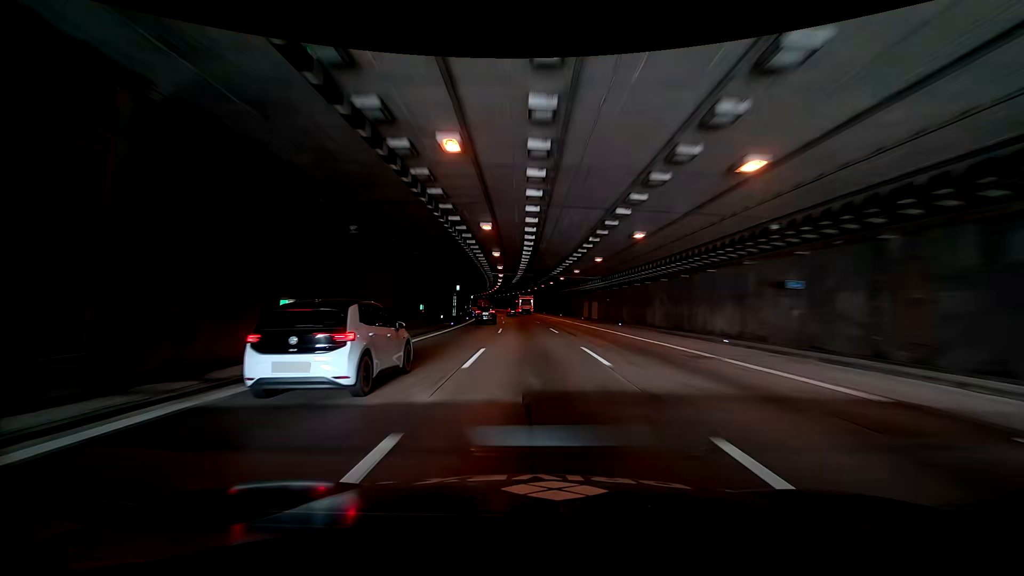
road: motorway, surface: asphalt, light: Day
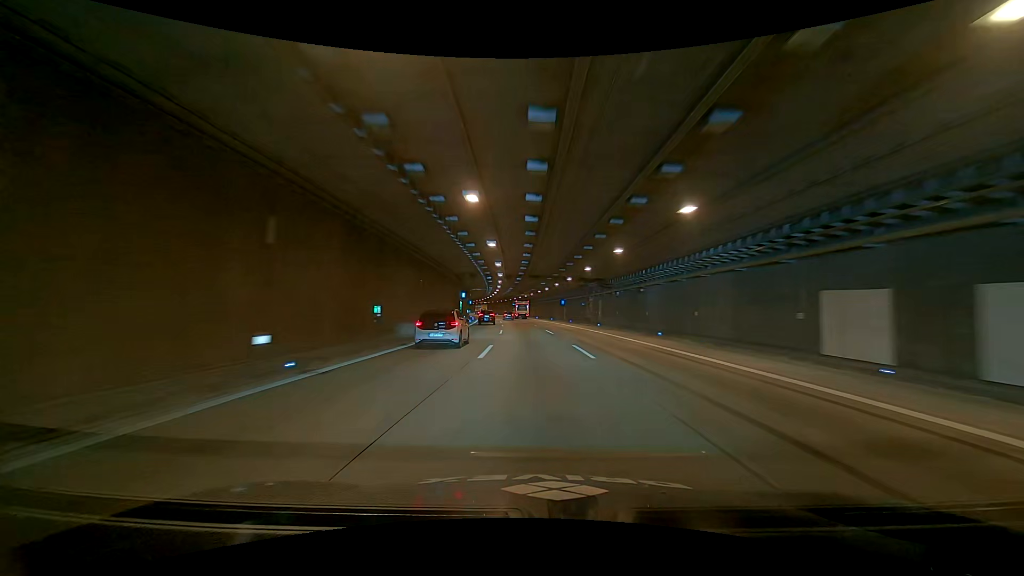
(-1.9, +51.0) m; -2°
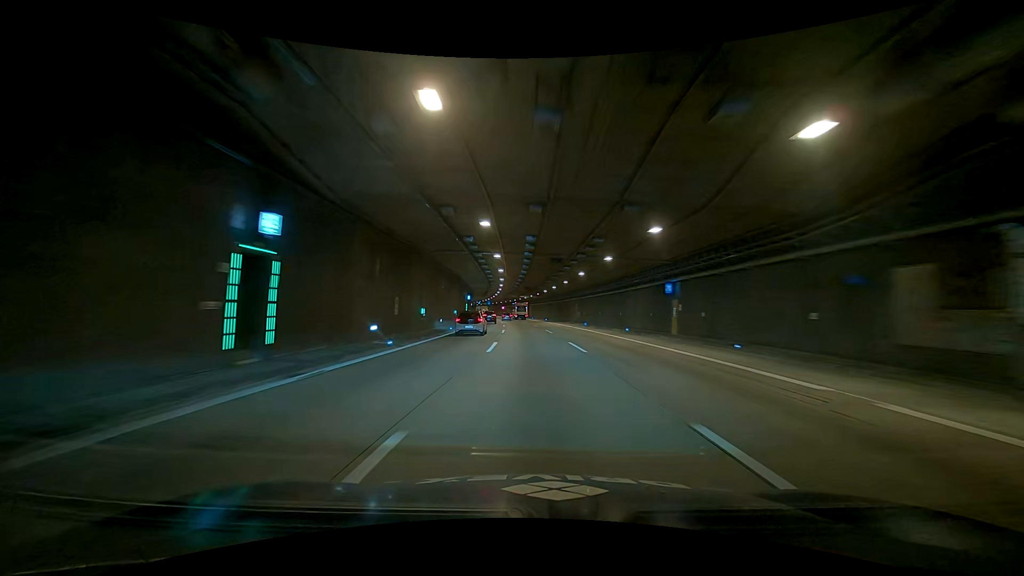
(+1.2, +51.4) m; +2°
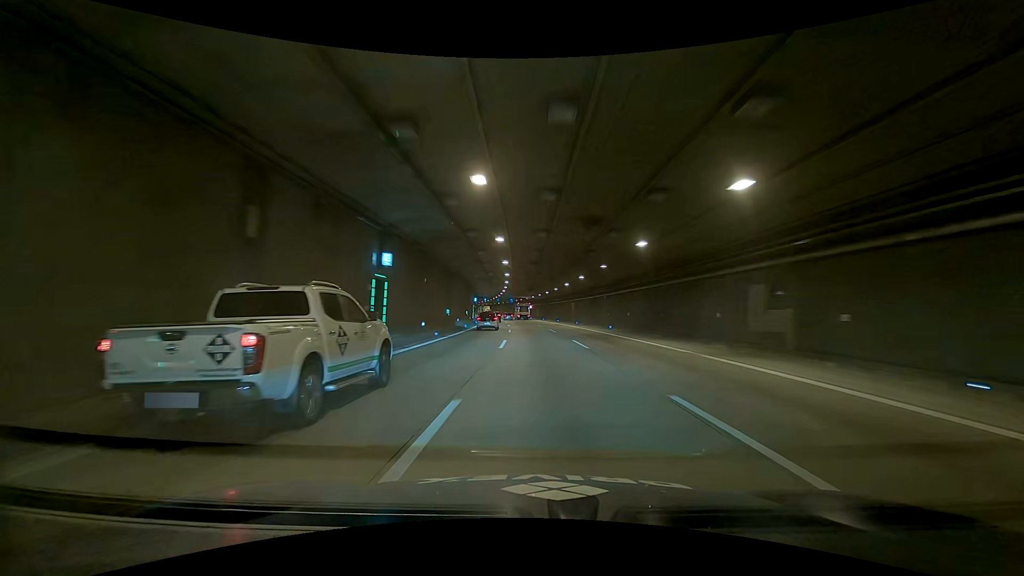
(+0.1, +51.6) m; 0°
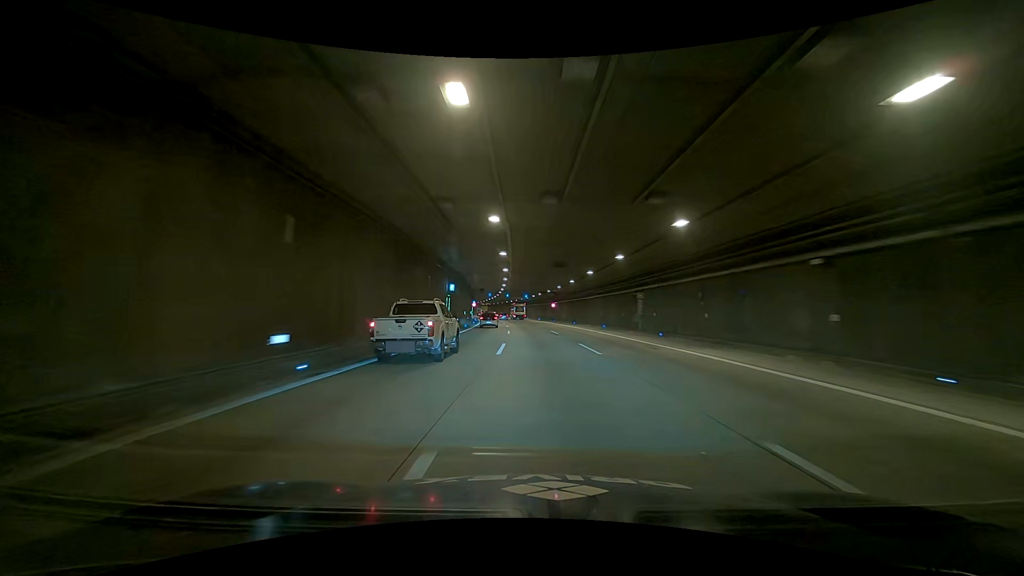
(0.0, +38.9) m; 0°
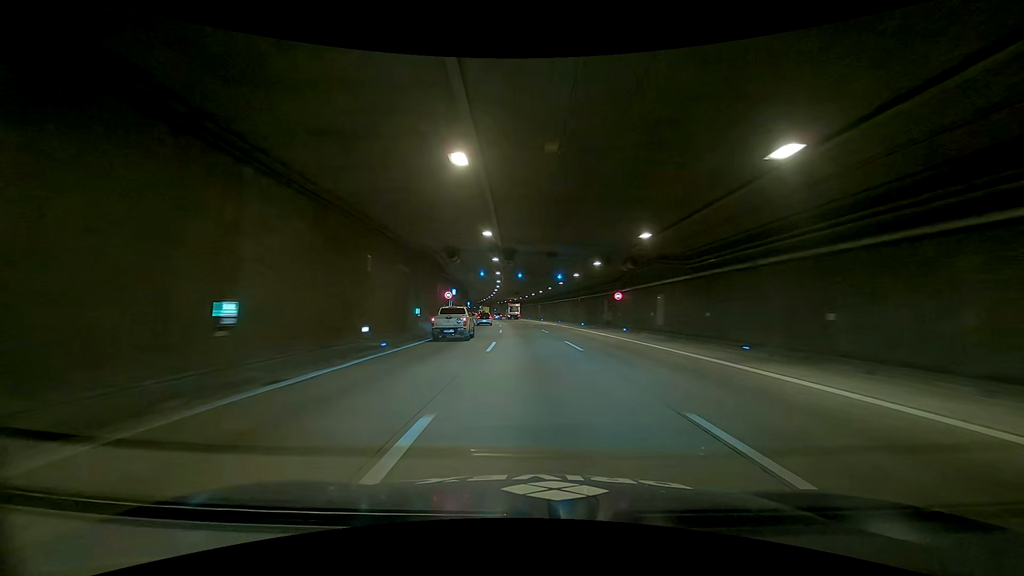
(0.0, +52.3) m; 0°
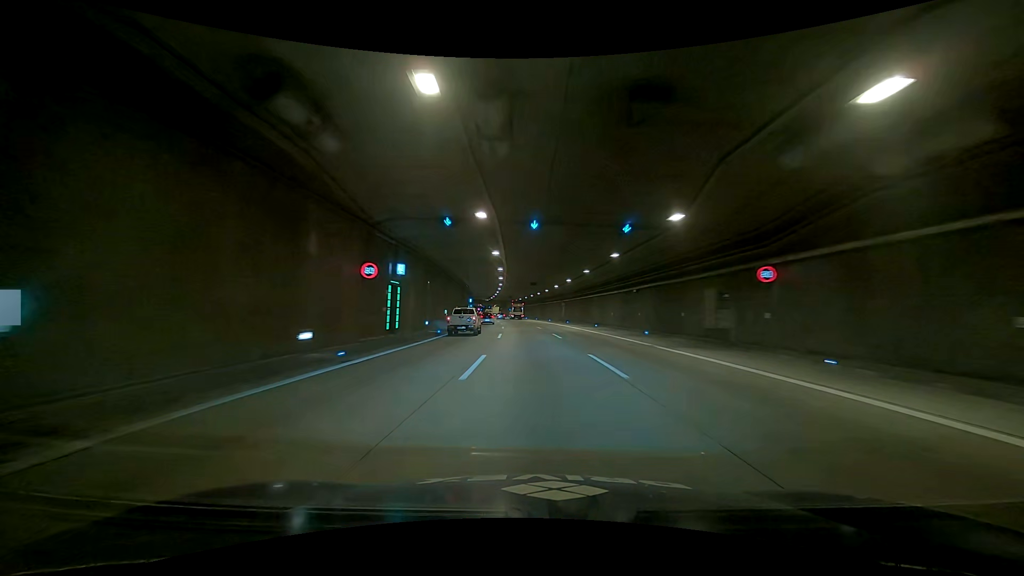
(0.0, +26.3) m; 0°
